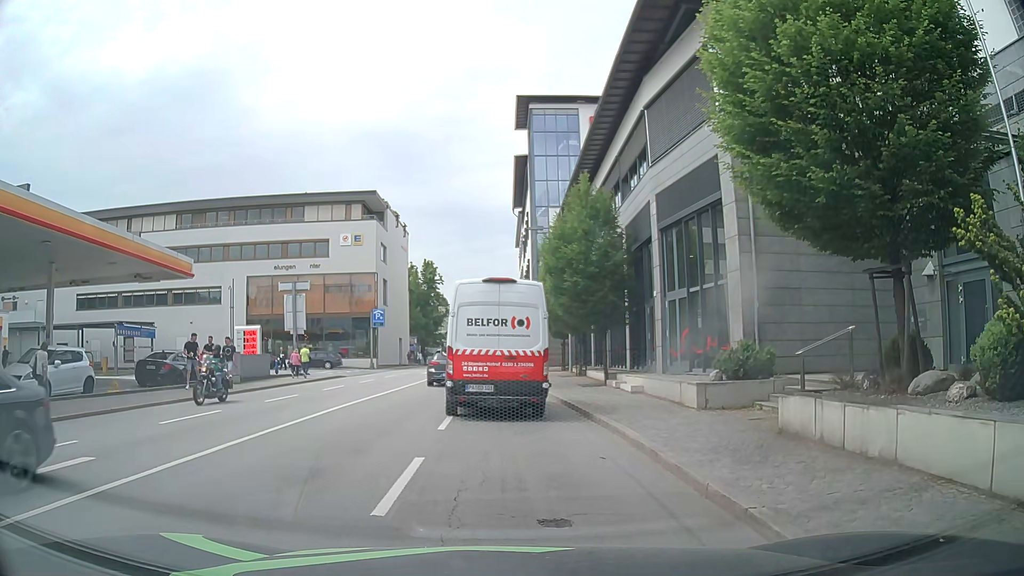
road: primary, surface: asphalt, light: Day
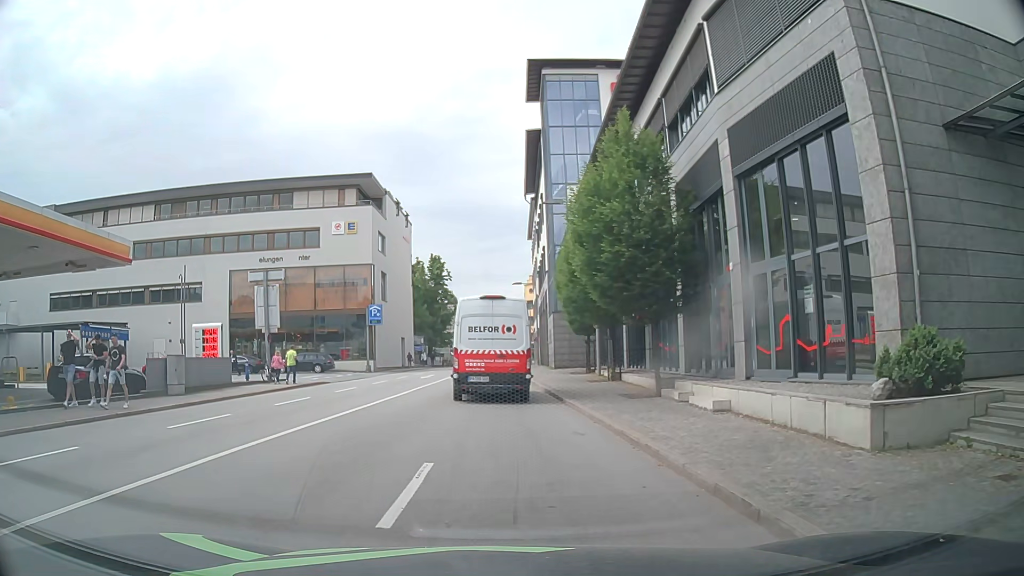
(-0.1, +6.7) m; -1°
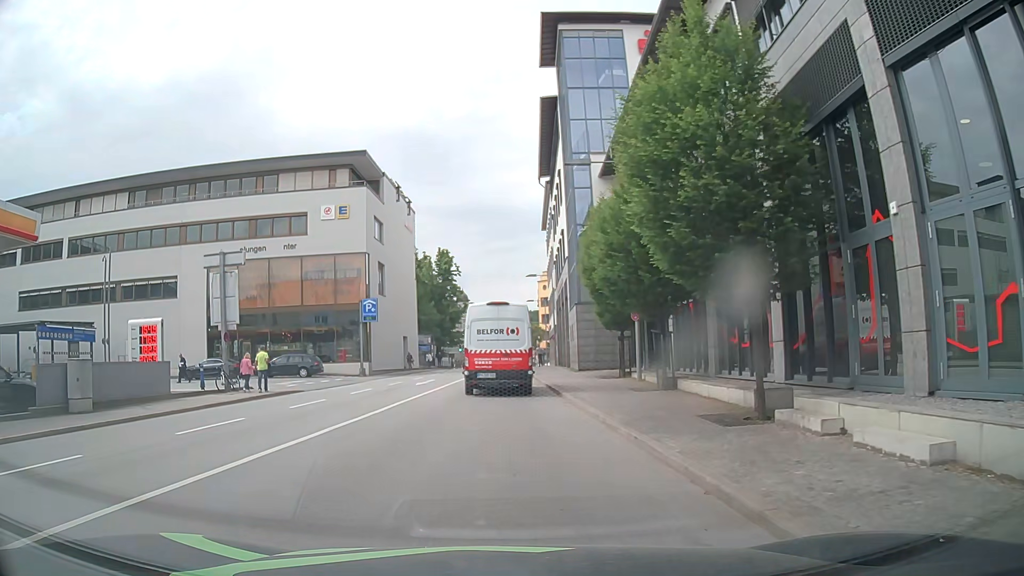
(-0.1, +6.7) m; -2°
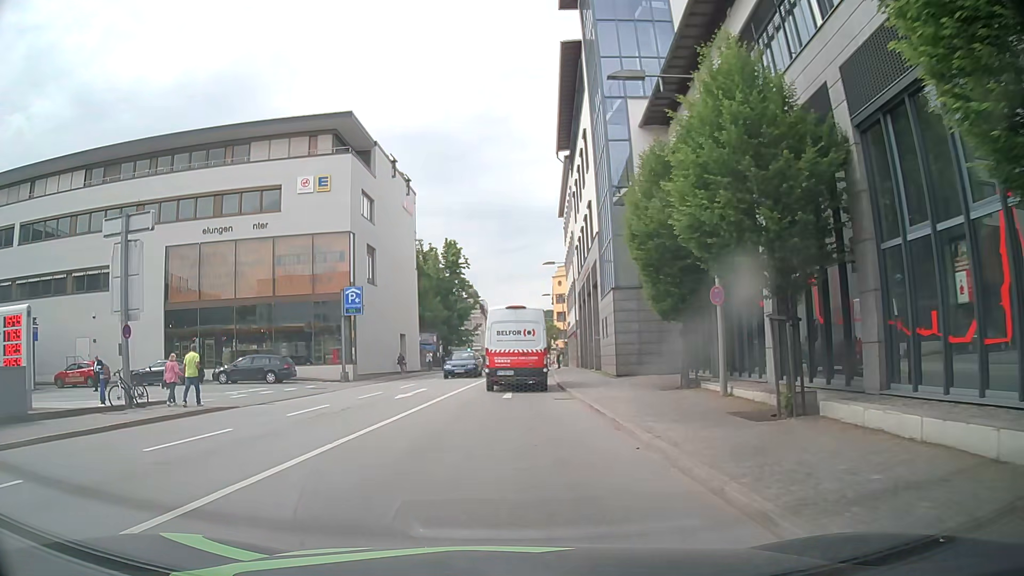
(-0.2, +8.4) m; -5°
